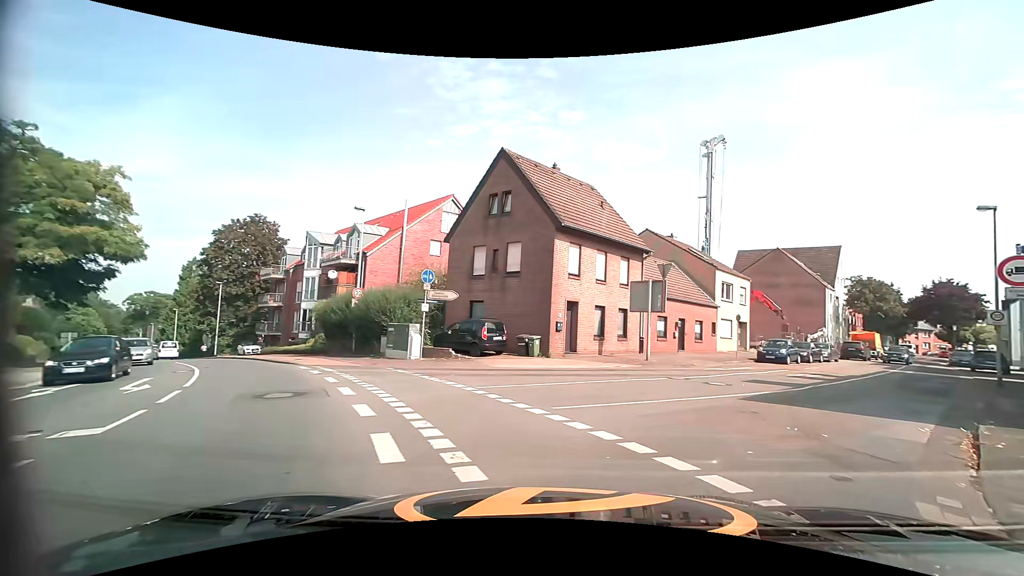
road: secondary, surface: asphalt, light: Day
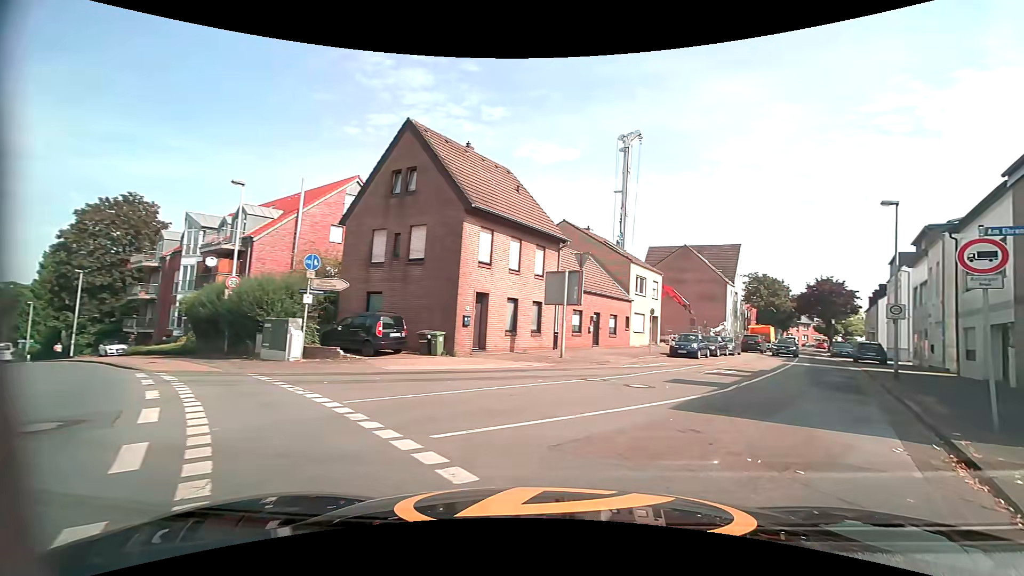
(+0.2, +2.6) m; +10°
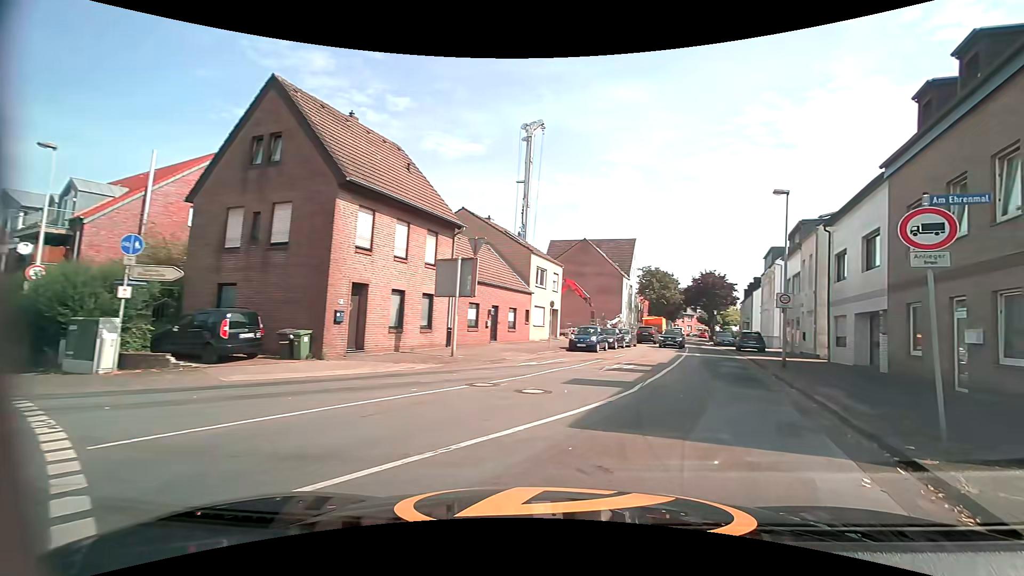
(+0.3, +2.5) m; +10°
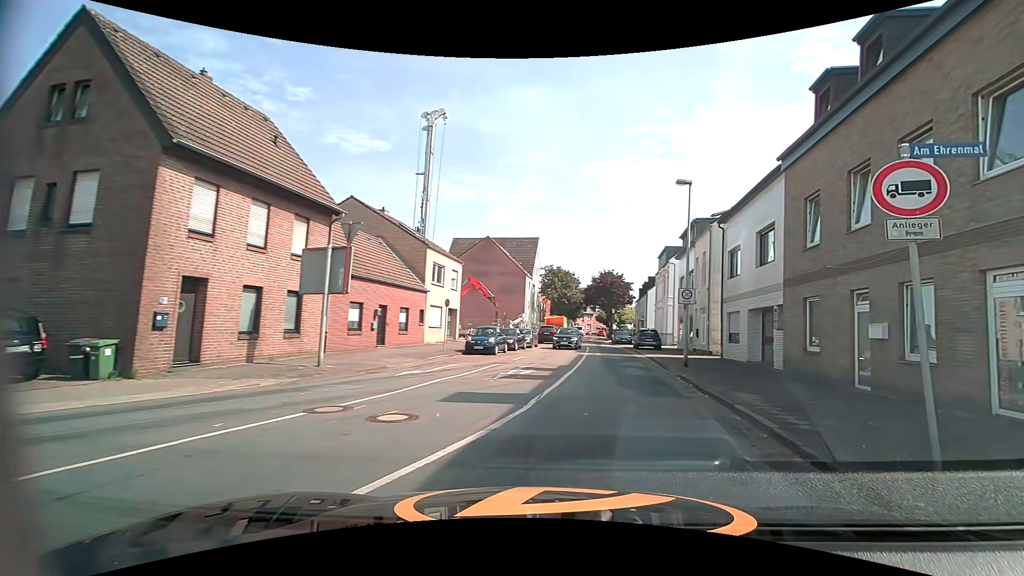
(+0.3, +2.7) m; +12°
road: residential
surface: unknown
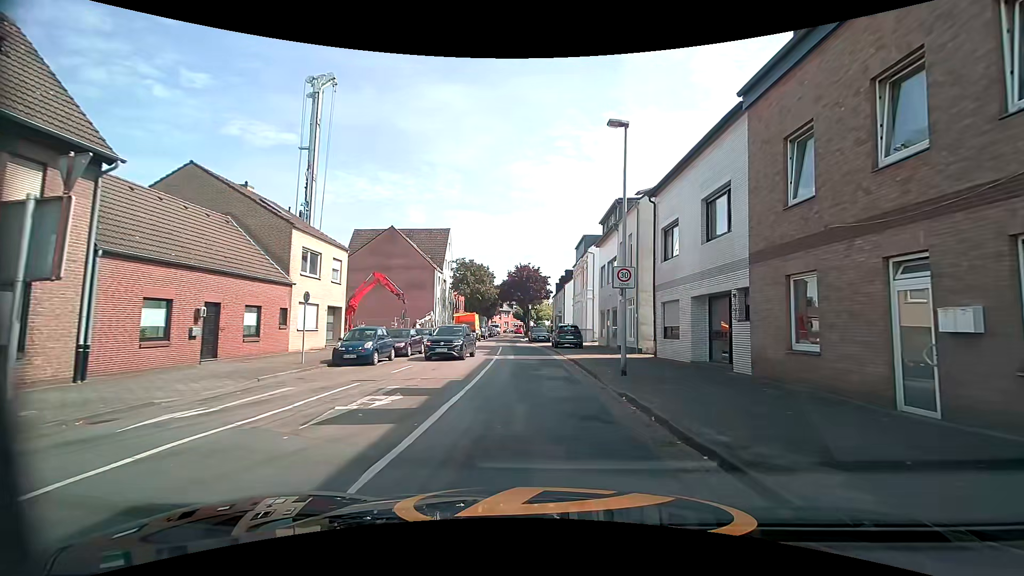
(+0.7, +6.1) m; +9°
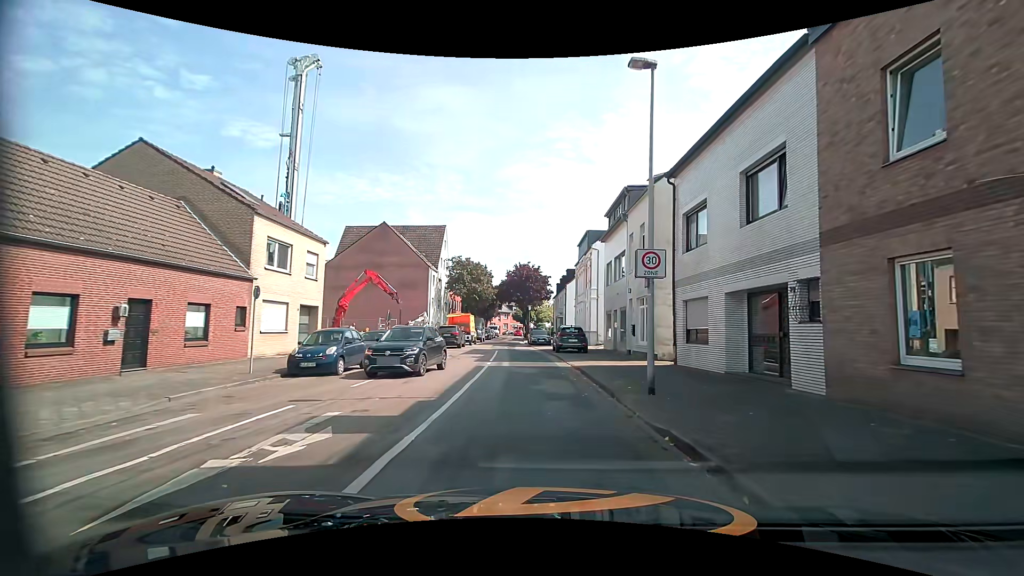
(0.0, +3.5) m; +1°
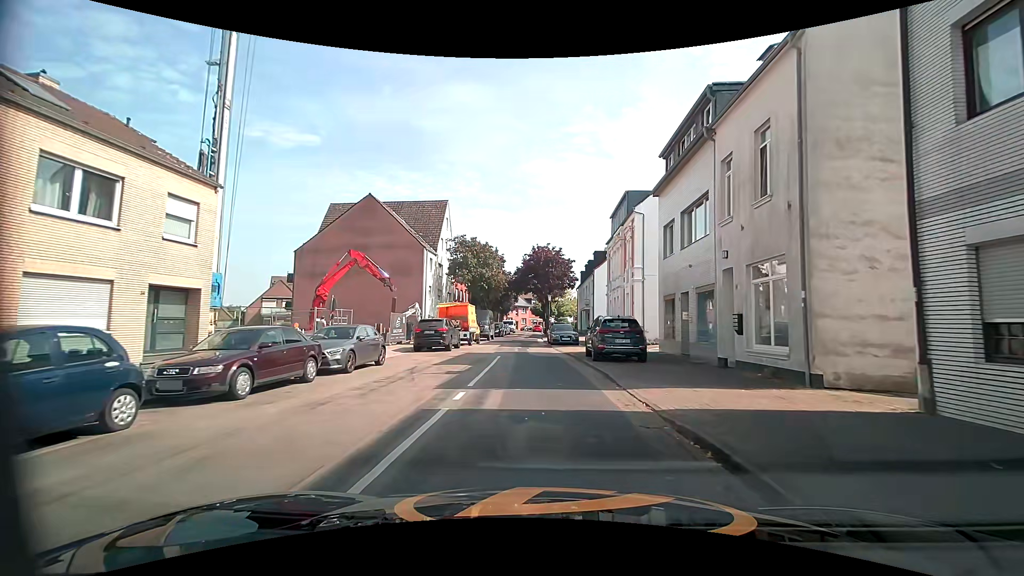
(-0.4, +11.8) m; -3°
